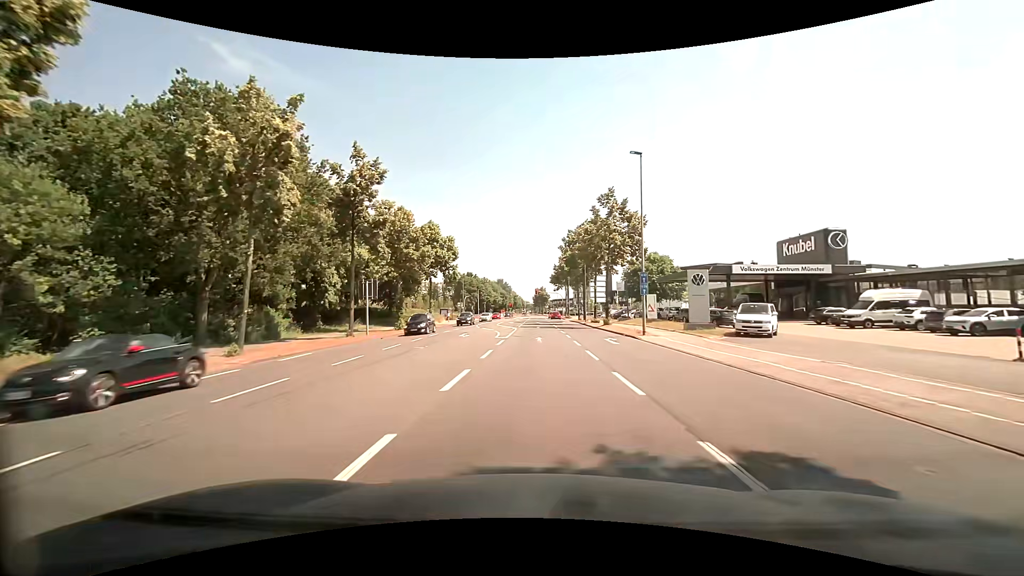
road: secondary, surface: asphalt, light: Day
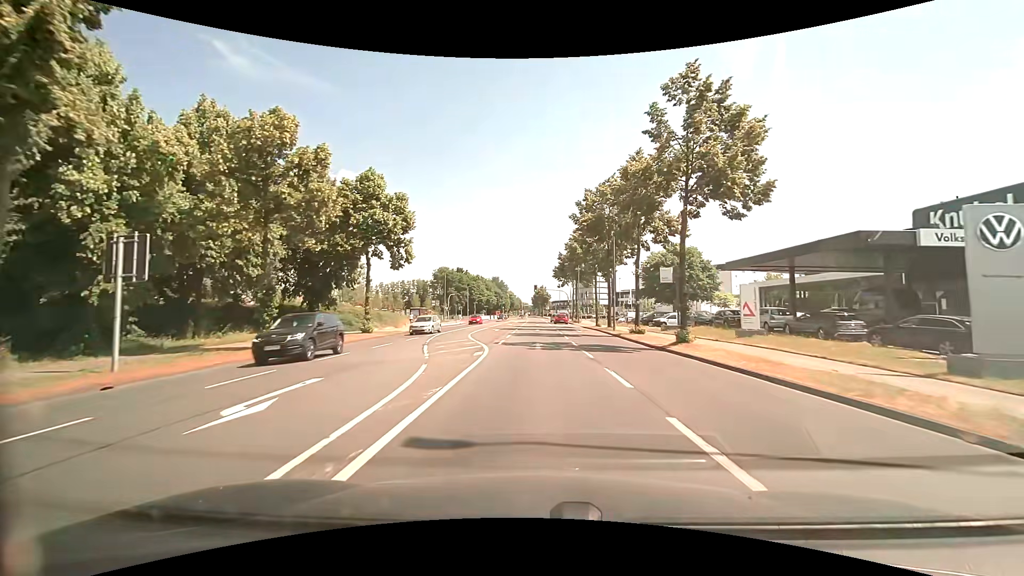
(0.0, +22.9) m; 0°
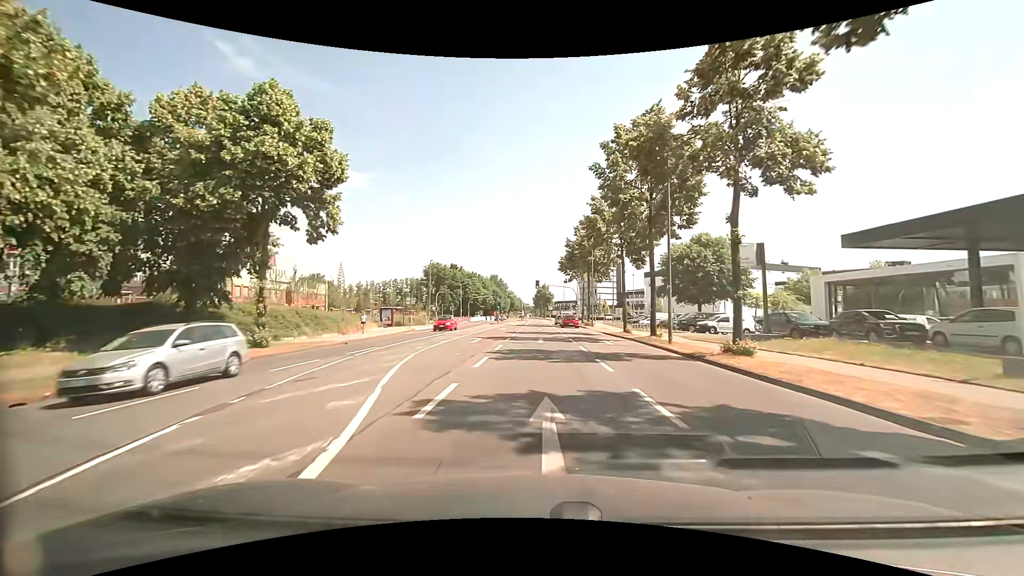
(+0.1, +15.2) m; +1°
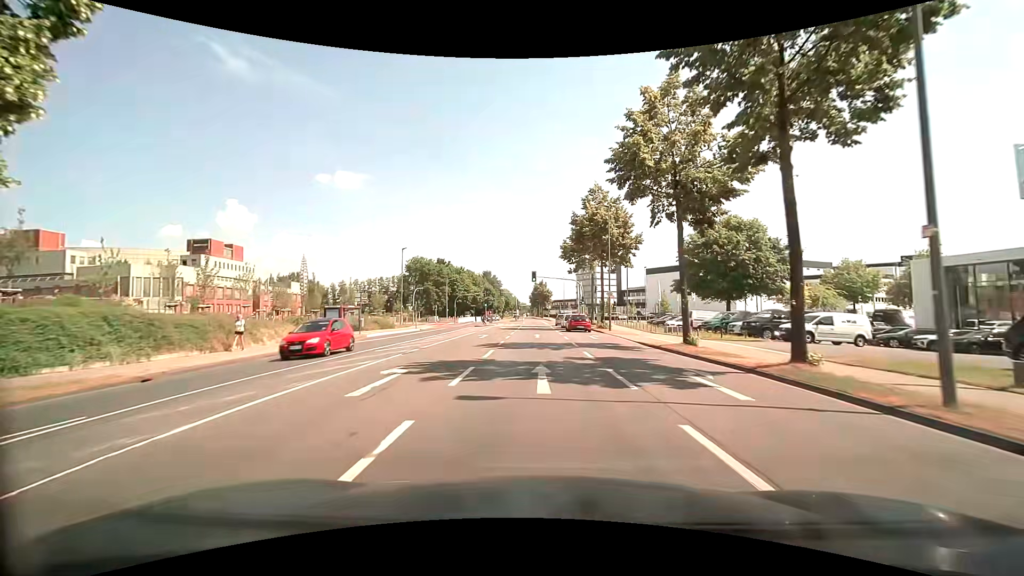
(-0.1, +15.2) m; 0°
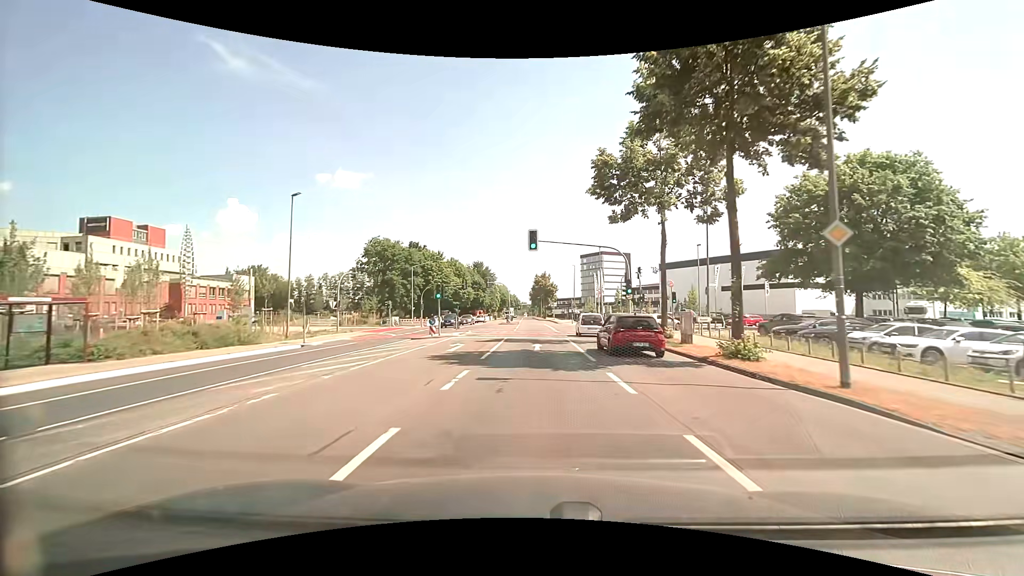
(-0.3, +30.4) m; -1°
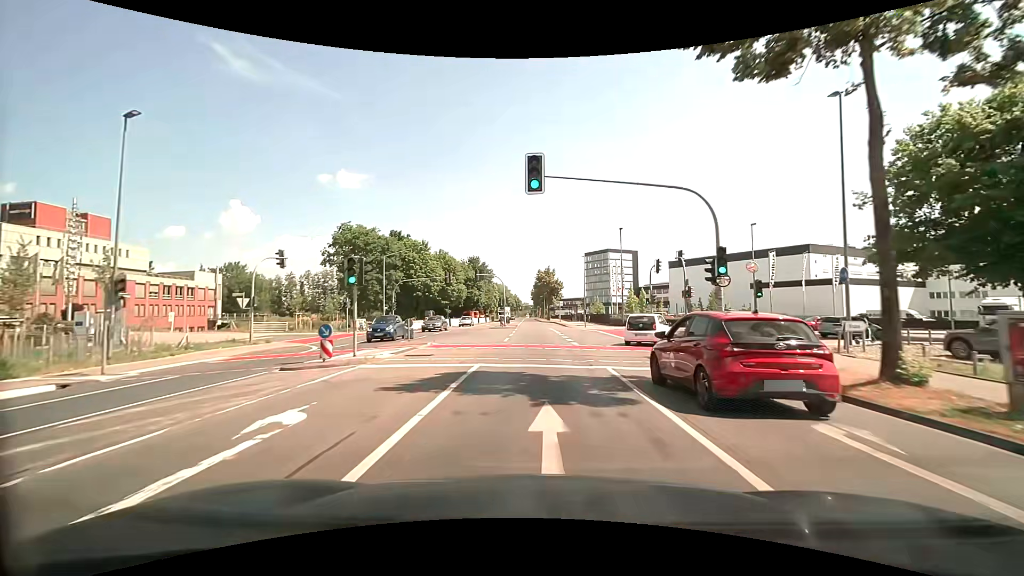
(0.0, +15.3) m; 0°
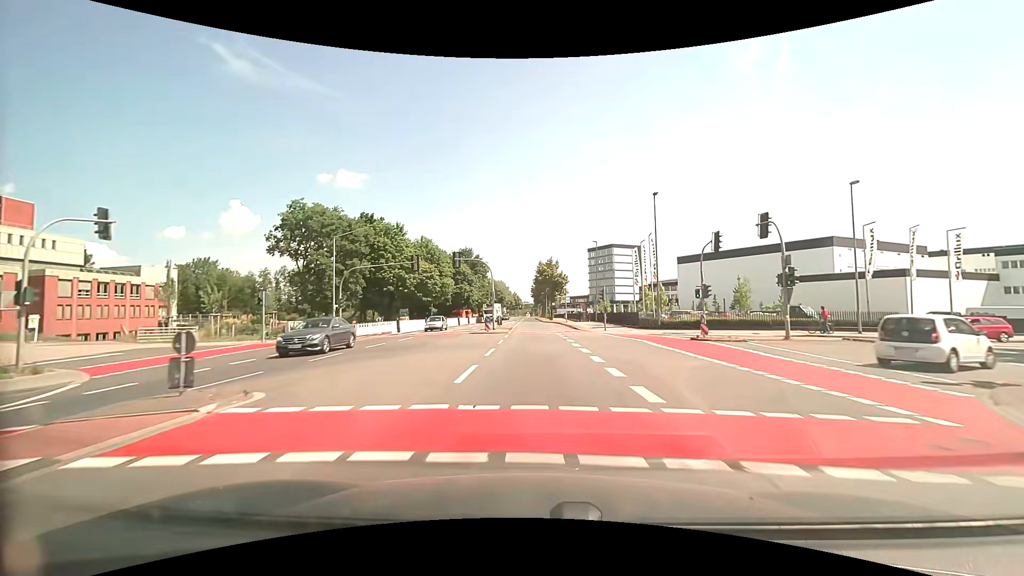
(0.0, +15.2) m; 0°
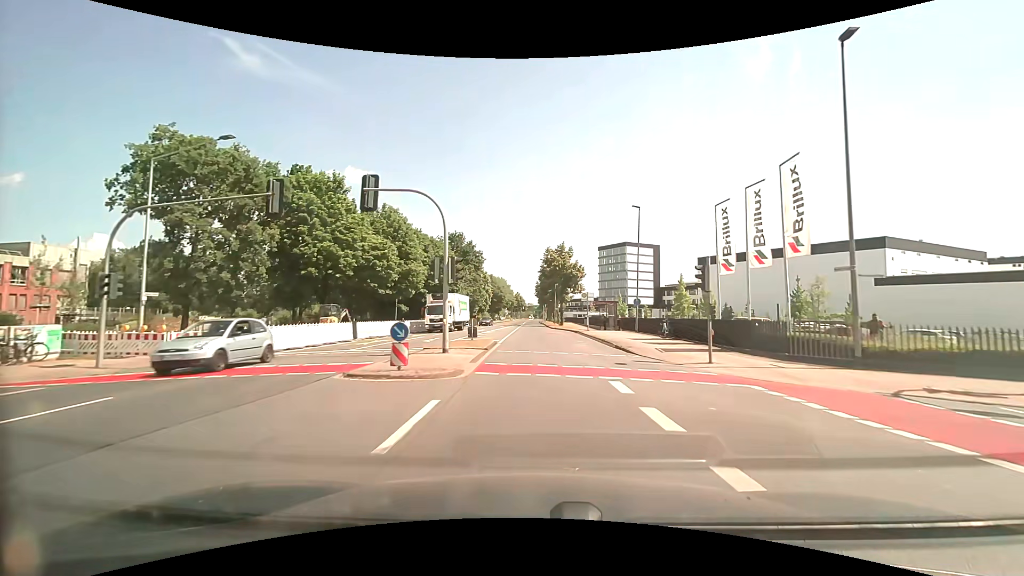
(-0.1, +22.8) m; -1°
(0, +10) (0, +20) (0, +30) (0, +40) (0, +50) (0, +60) (0, +70) (0, +80) (0, +90) (0, +100) m
